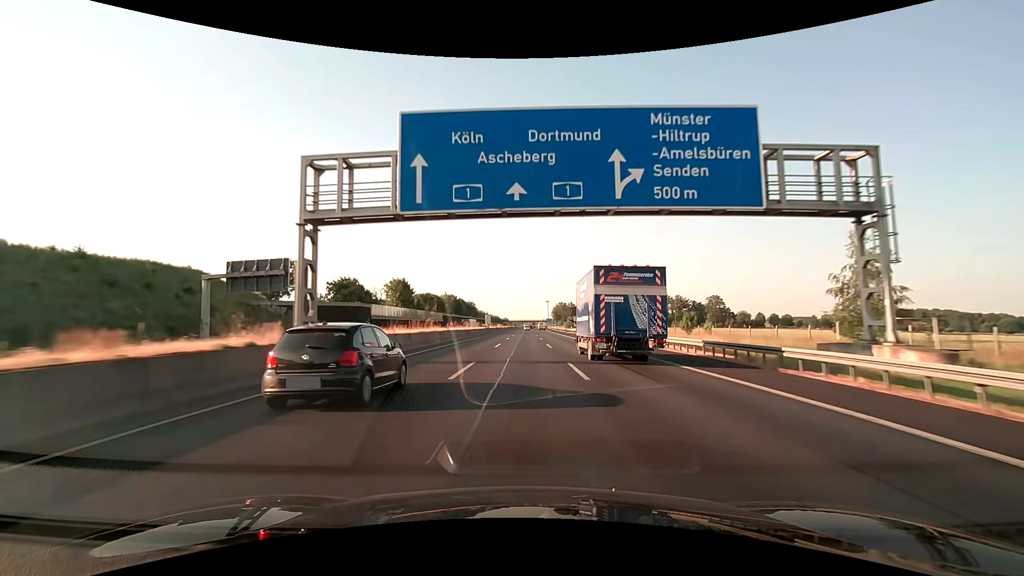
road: motorway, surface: asphalt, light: Day
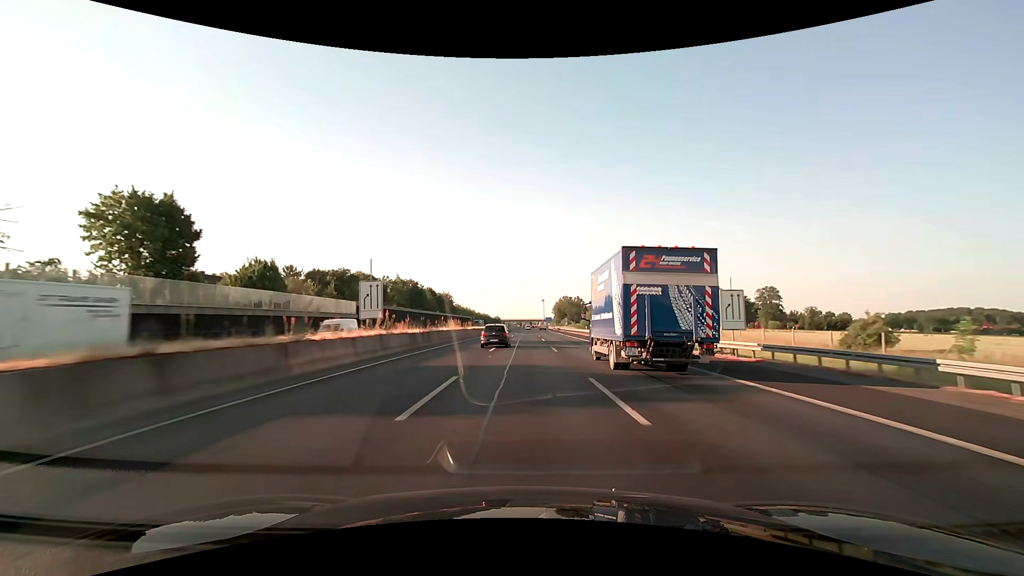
(+0.2, +79.0) m; +1°
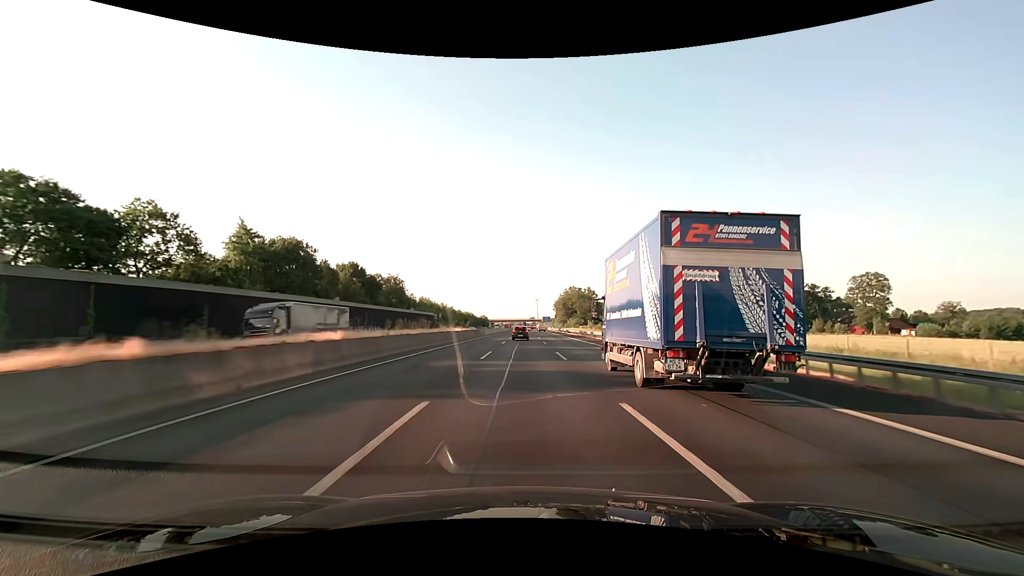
(+0.2, +79.1) m; +1°
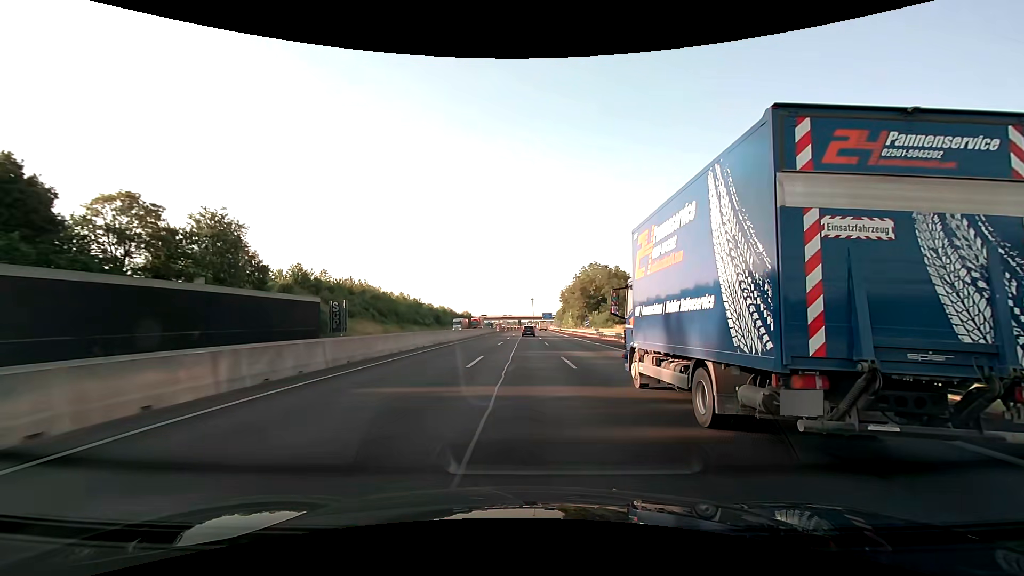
(+0.3, +79.2) m; +1°
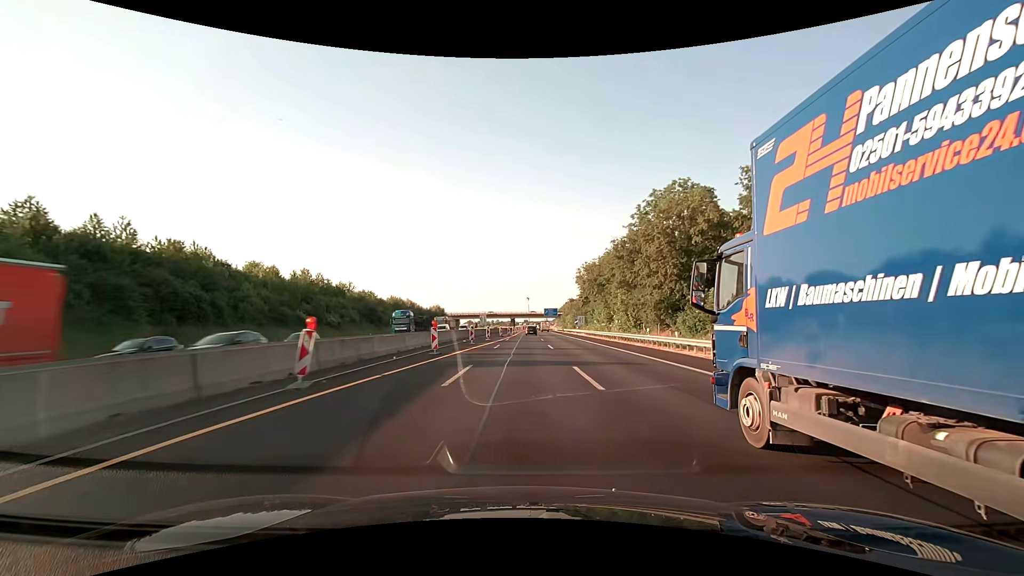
(+0.3, +79.3) m; +1°
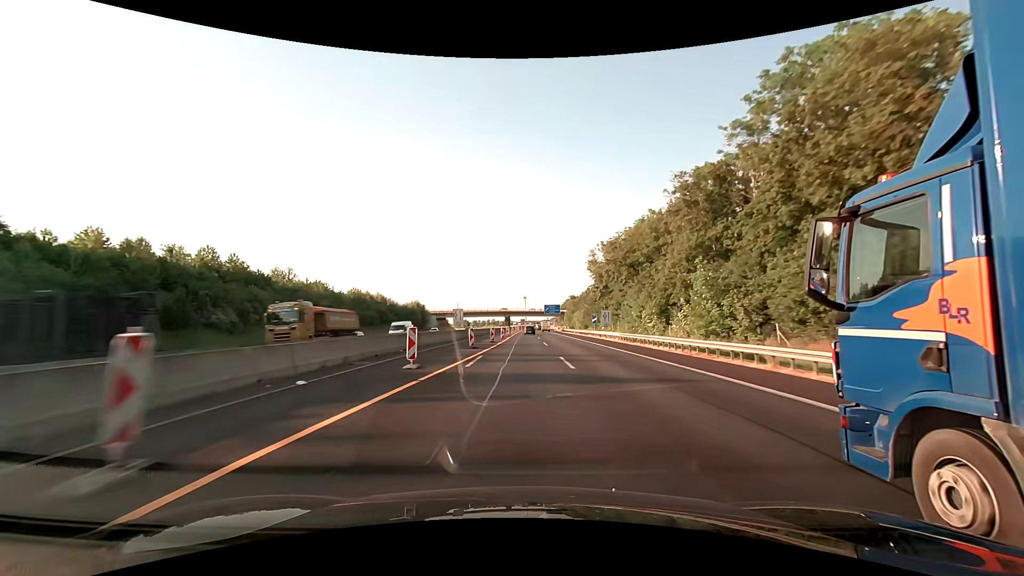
(+0.1, +31.7) m; 0°
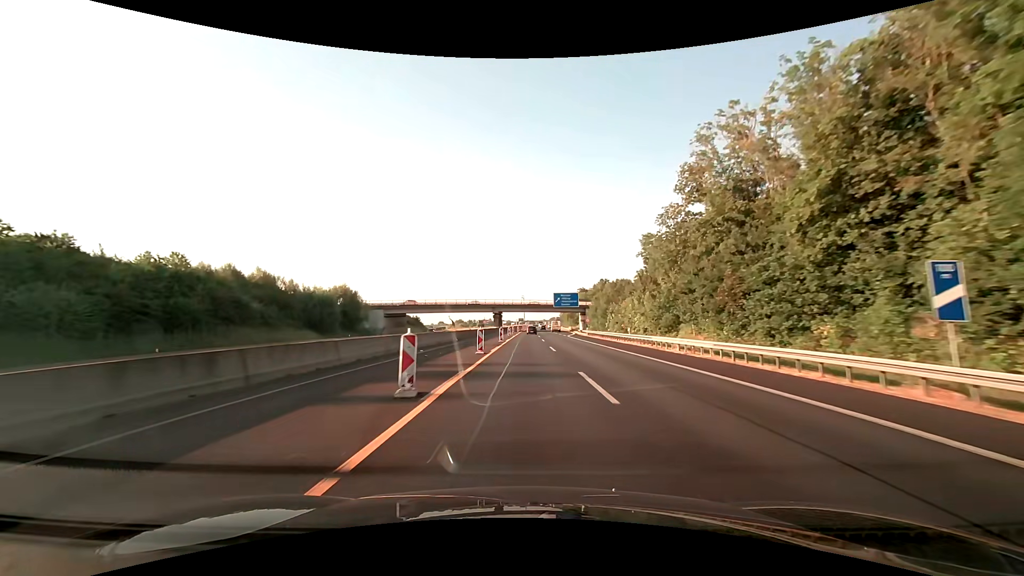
(+0.2, +63.2) m; 0°
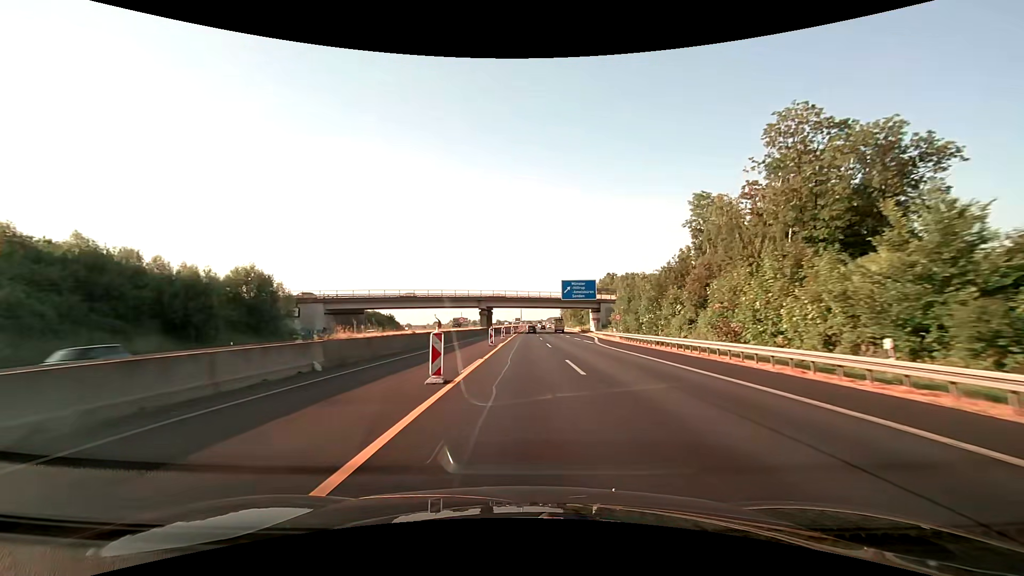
(0.0, +31.6) m; 0°
(0, +10) (0, +20) (0, +30) (0, +40) (0, +50) (0, +60) (+1, +70) (+1, +80) (+1, +90) (+1, +100) m
